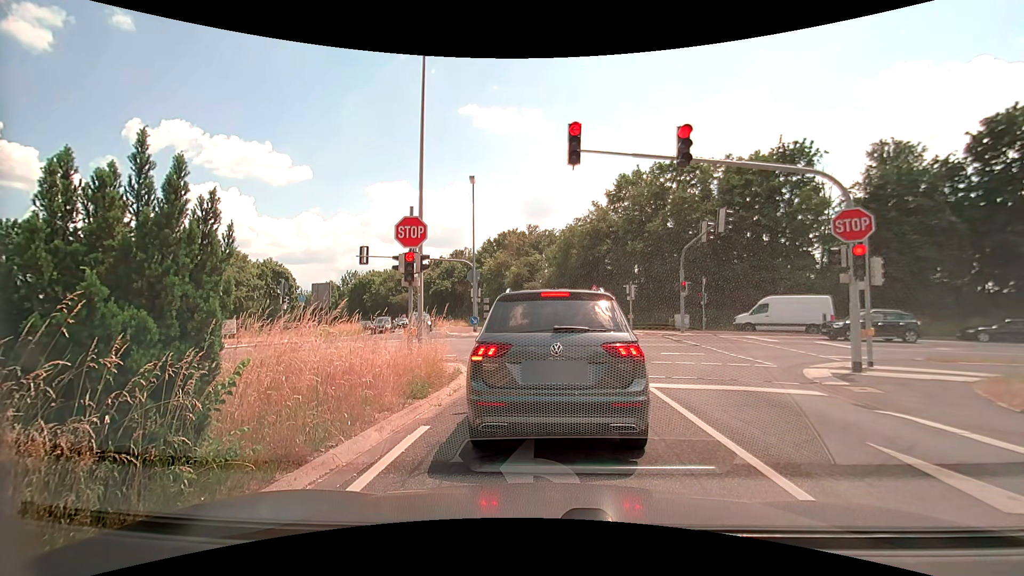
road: secondary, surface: asphalt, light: Day
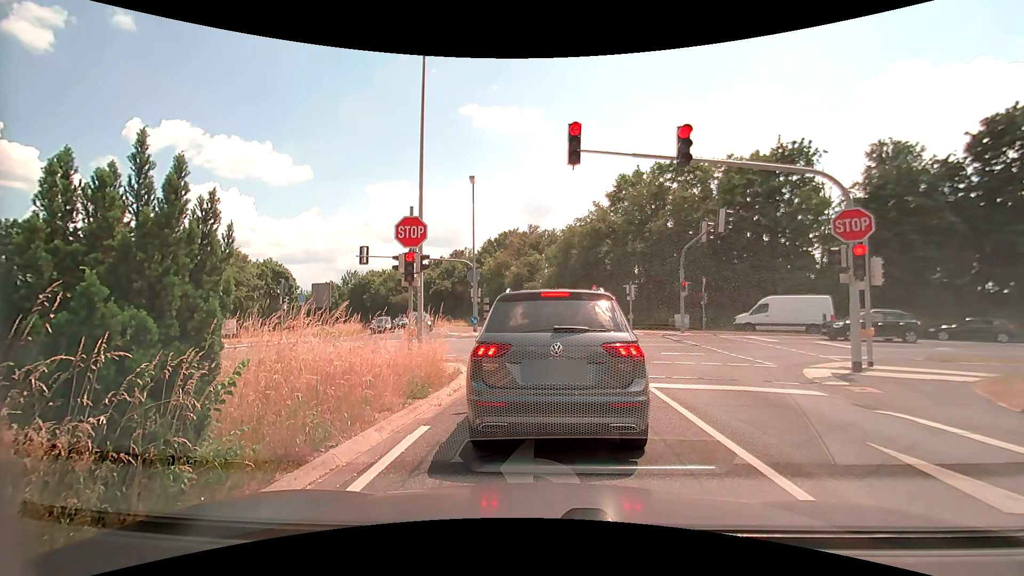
(0.0, 0.0) m; 0°
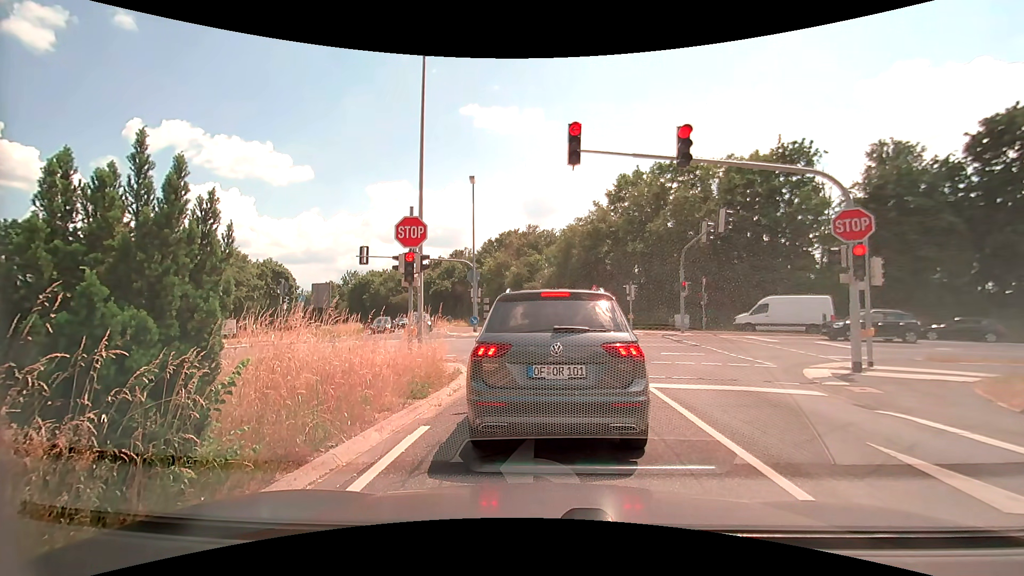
(0.0, 0.0) m; 0°
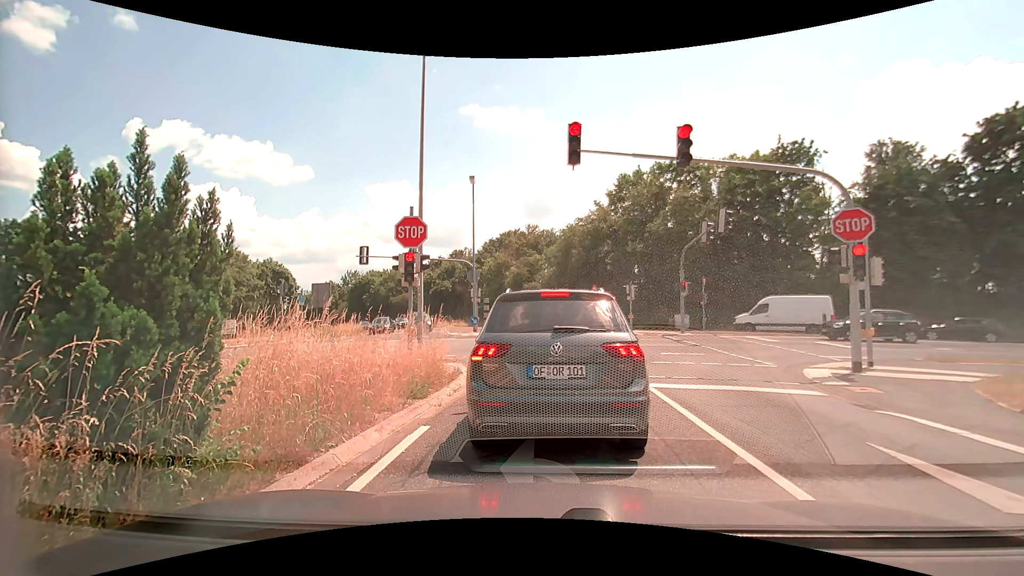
(0.0, 0.0) m; 0°
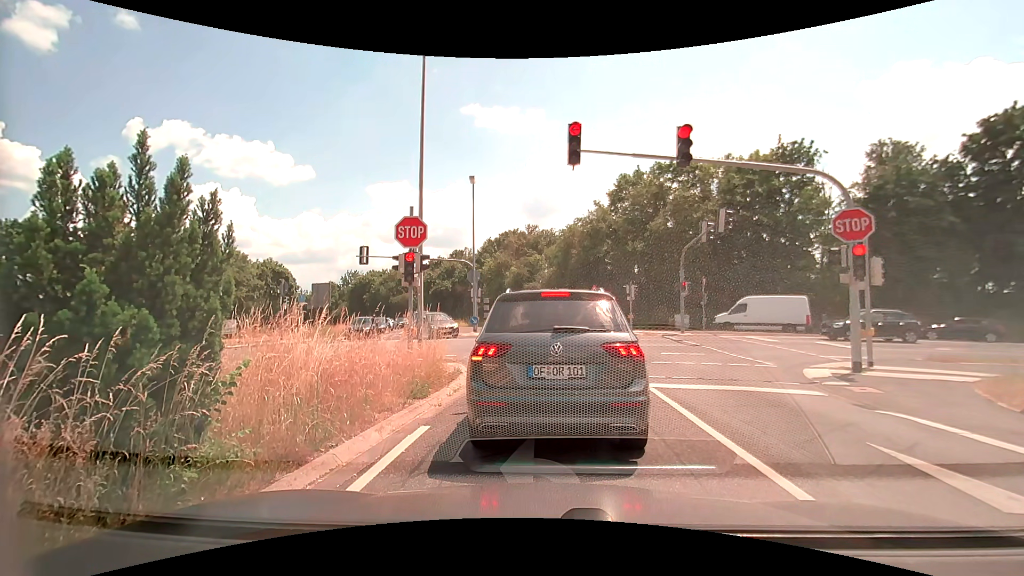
(0.0, 0.0) m; 0°
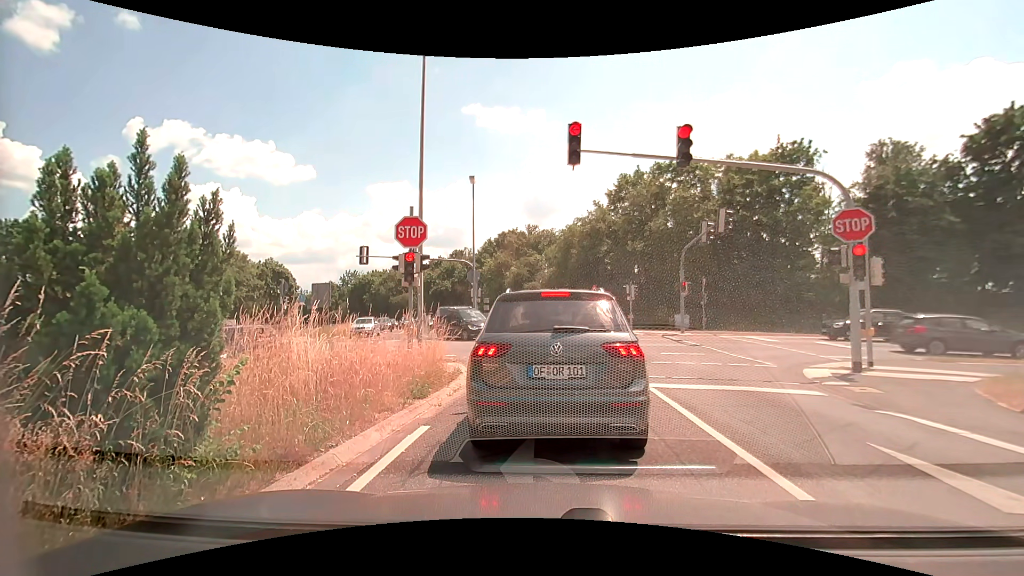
(0.0, 0.0) m; 0°
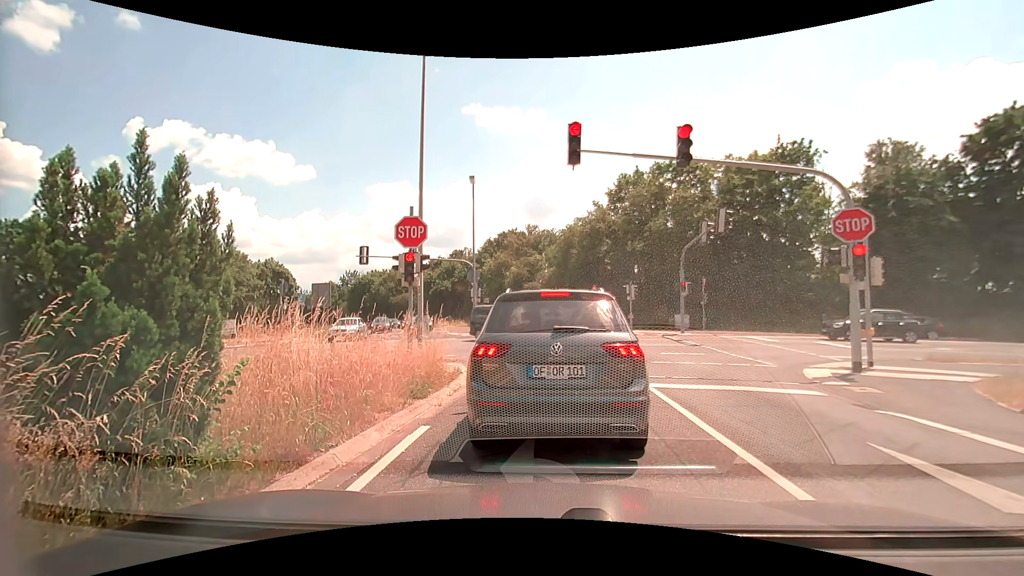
(0.0, 0.0) m; 0°
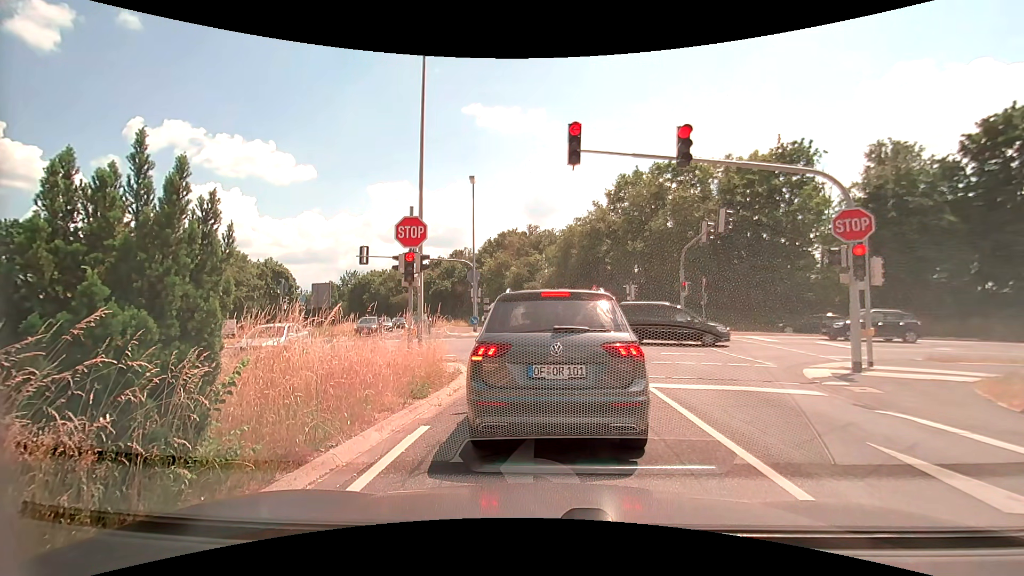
(0.0, 0.0) m; 0°
(0, +10) (-2, +20) (-8, +27) (-18, +30) (-28, +29) (-38, +28) (-48, +27) (-58, +26) (-68, +25) (-77, +23) m
